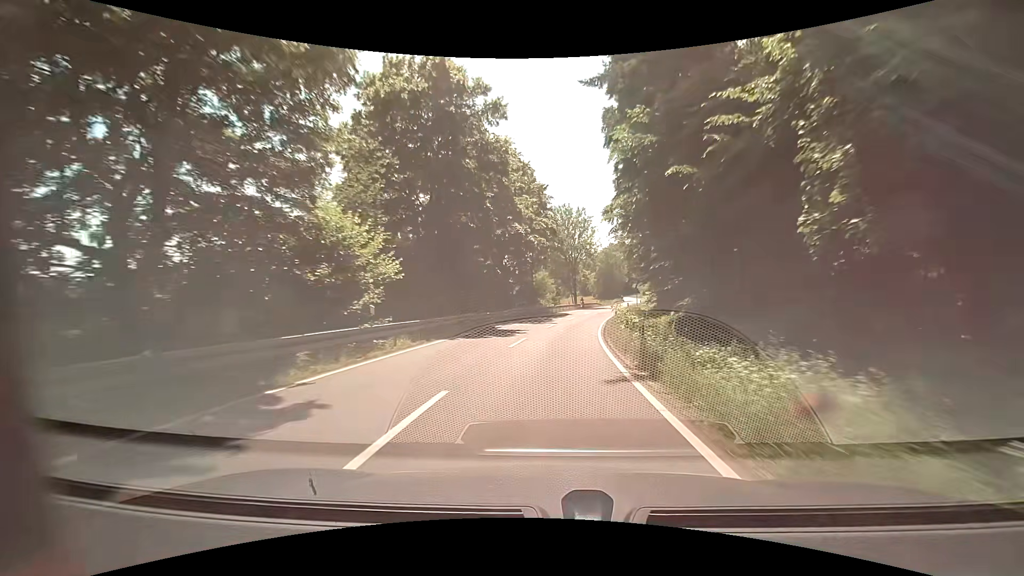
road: secondary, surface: asphalt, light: Day
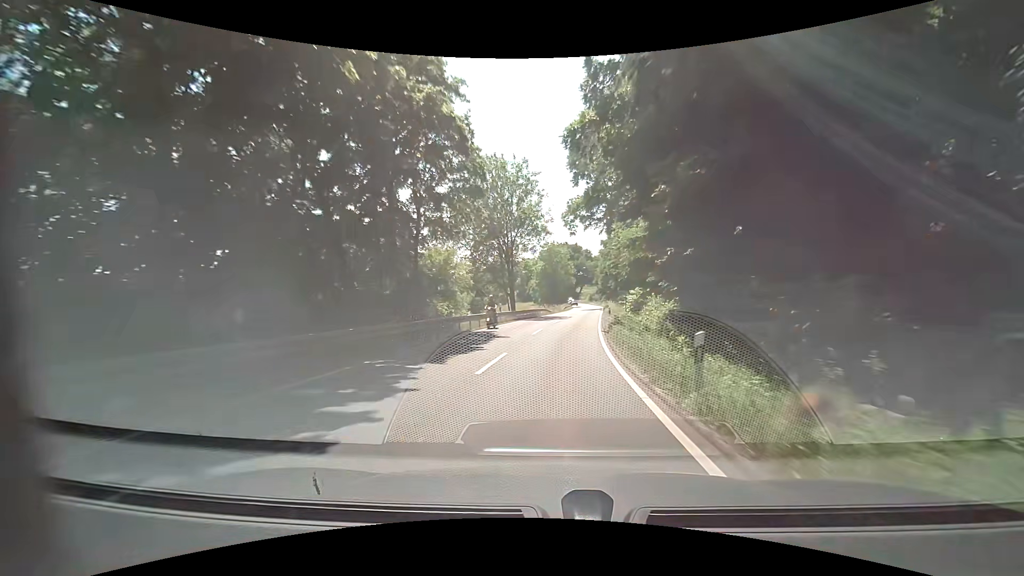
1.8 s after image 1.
(+1.4, +29.6) m; +5°
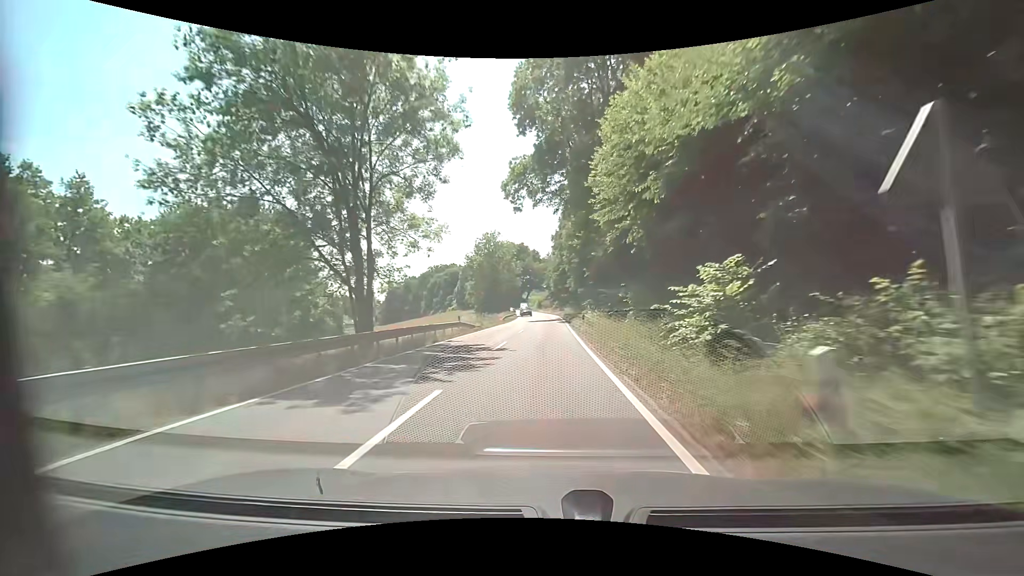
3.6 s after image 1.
(+2.3, +29.5) m; +7°
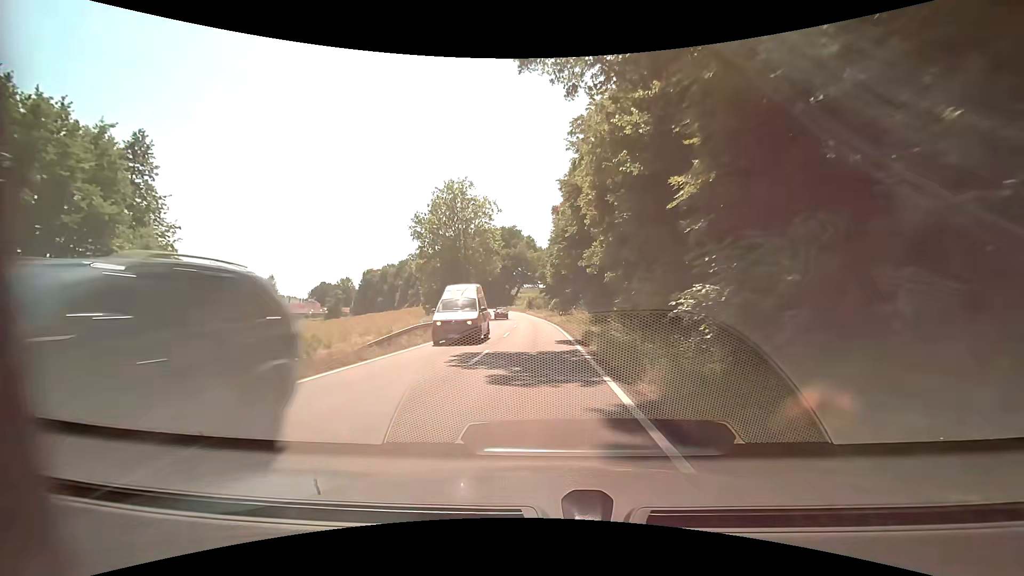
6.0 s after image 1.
(+0.4, +40.0) m; +1°
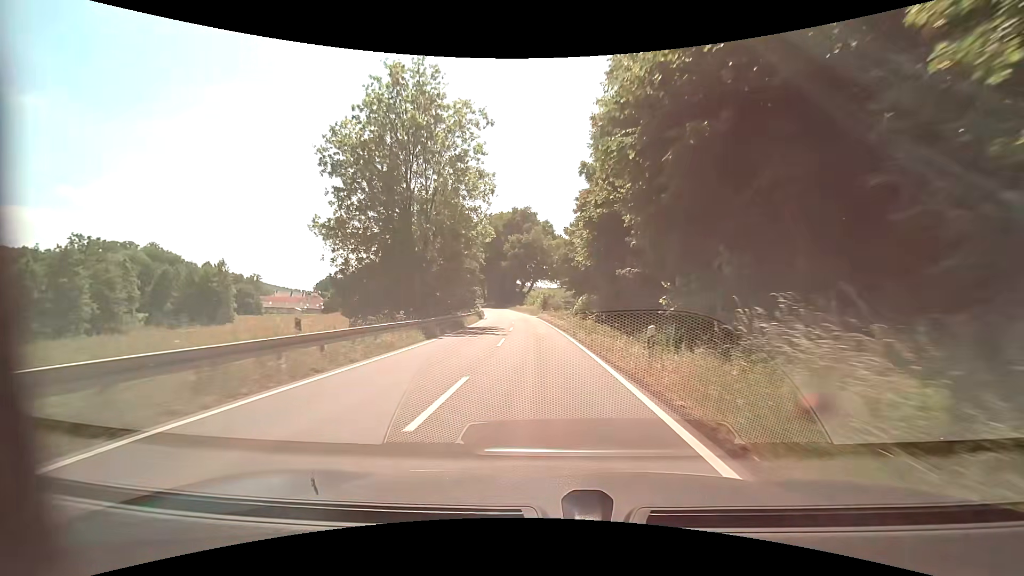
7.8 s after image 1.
(-0.6, +30.5) m; -2°
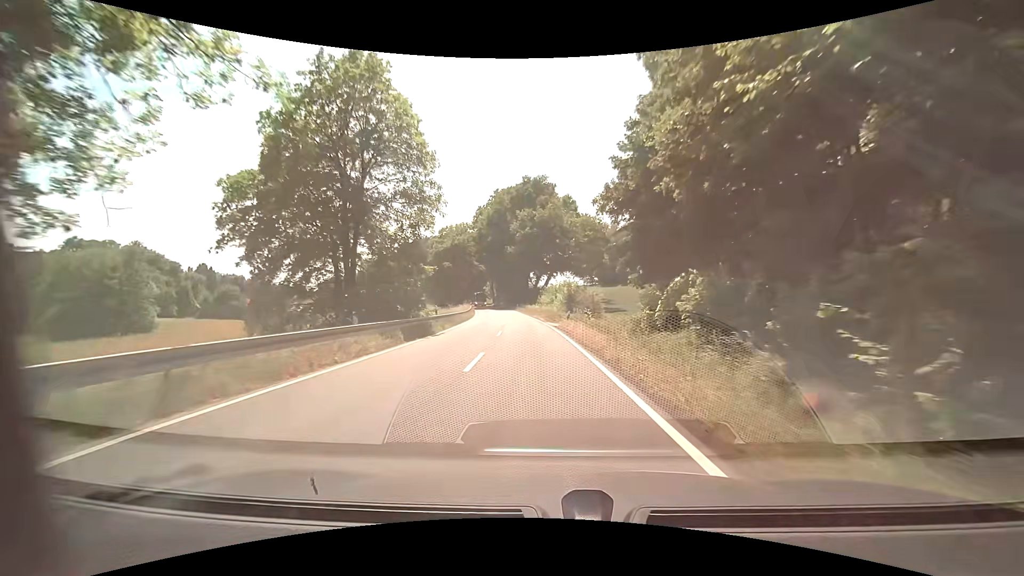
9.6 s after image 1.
(-0.4, +31.3) m; -2°
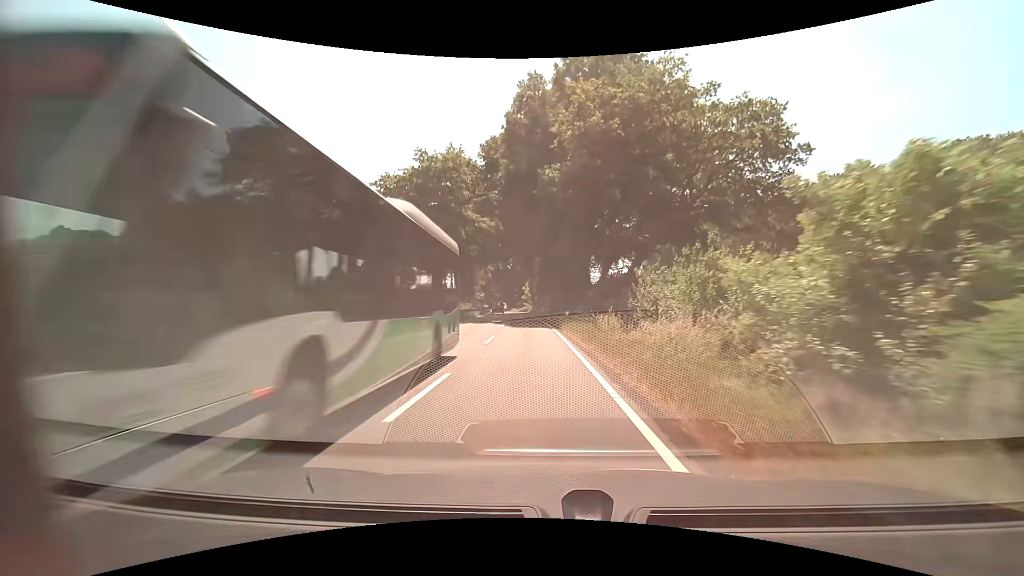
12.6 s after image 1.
(-2.8, +52.1) m; -6°
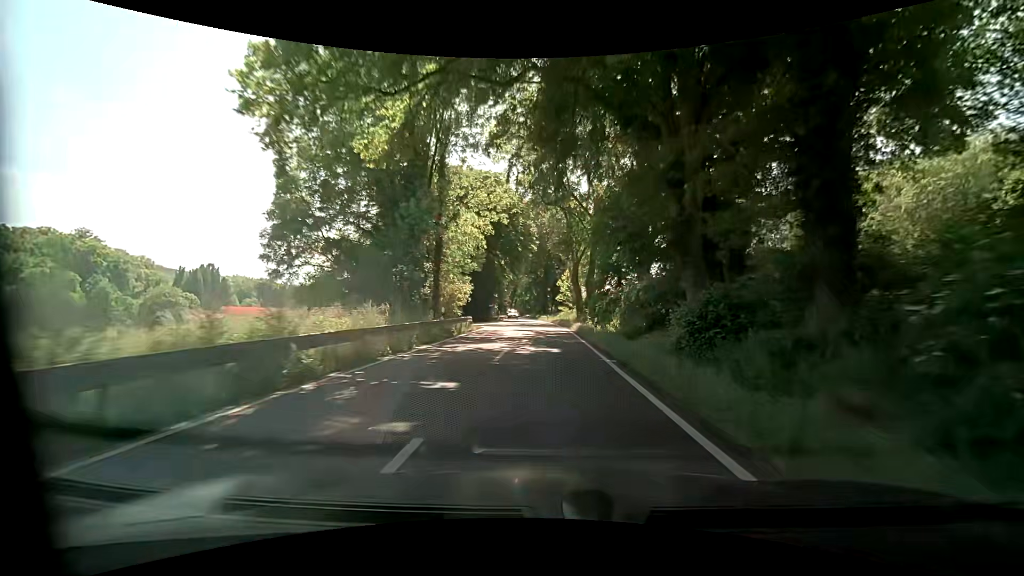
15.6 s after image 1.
(-2.4, +52.8) m; -5°
(0, +10) (0, +20) (0, +30) (0, +40) (0, +50) (0, +60) (0, +70) (-1, +80) (-1, +90) (-2, +100) m
